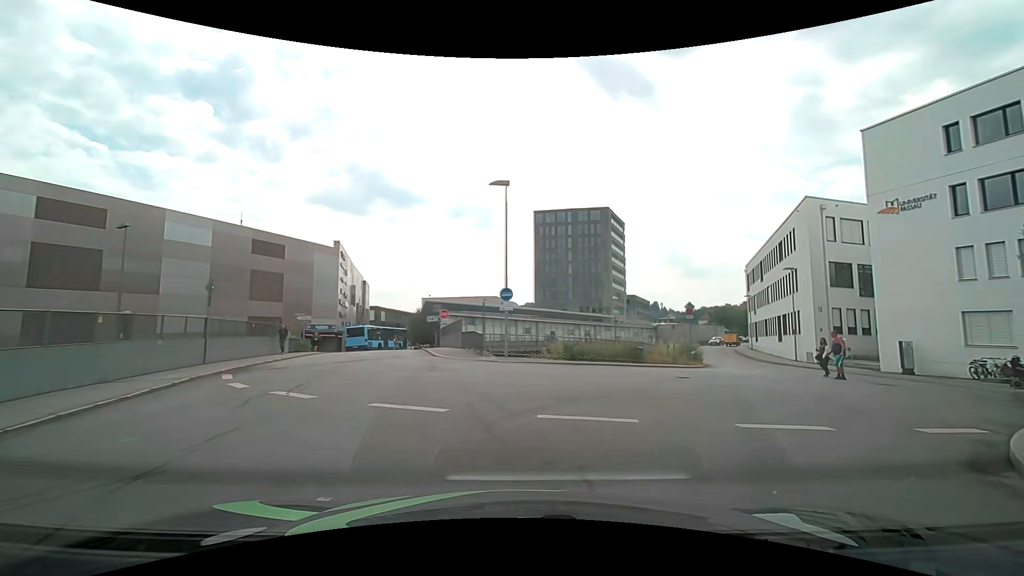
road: residential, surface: asphalt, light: Day
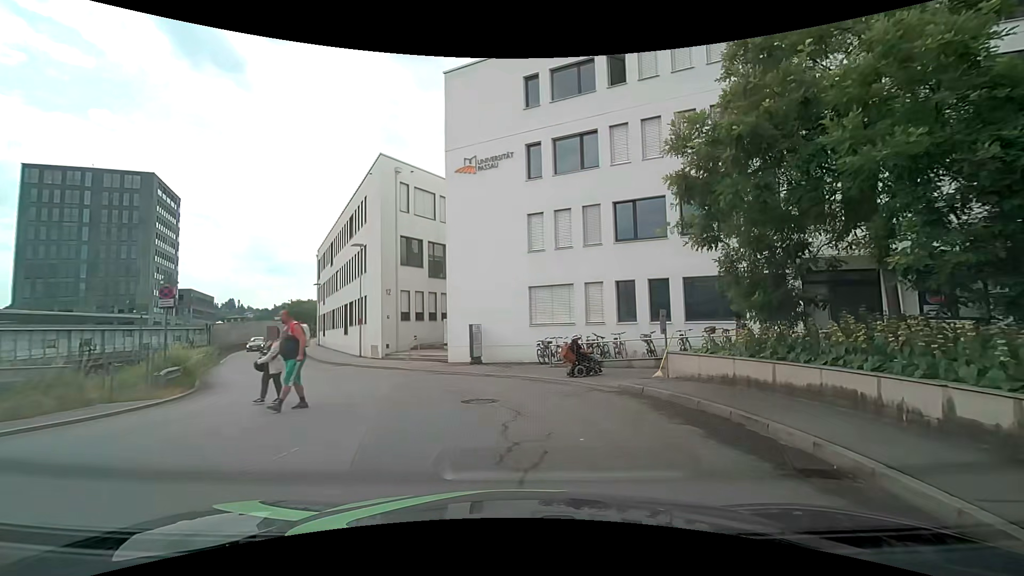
(+5.4, +11.2) m; +47°
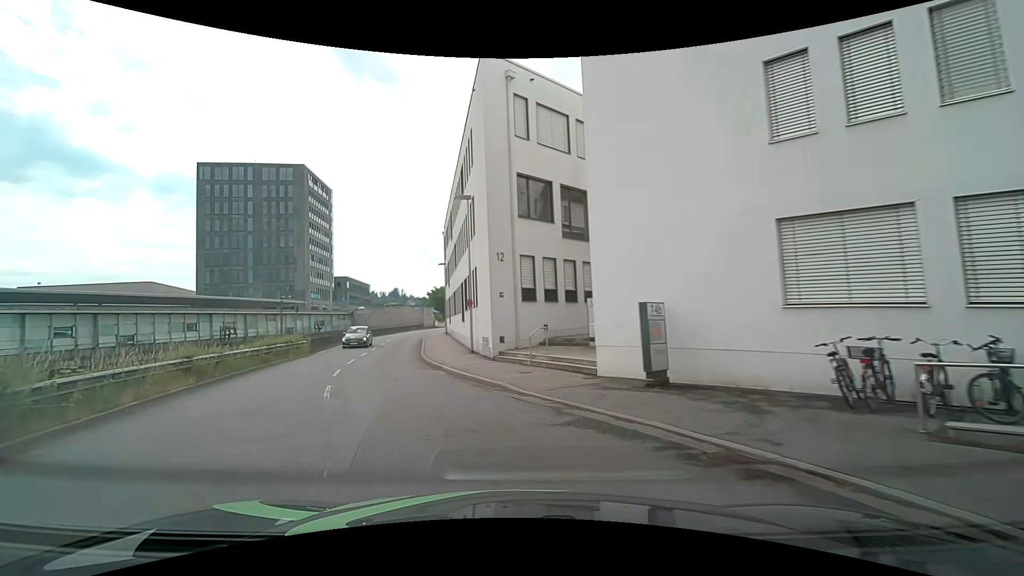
(-1.1, +12.1) m; -16°
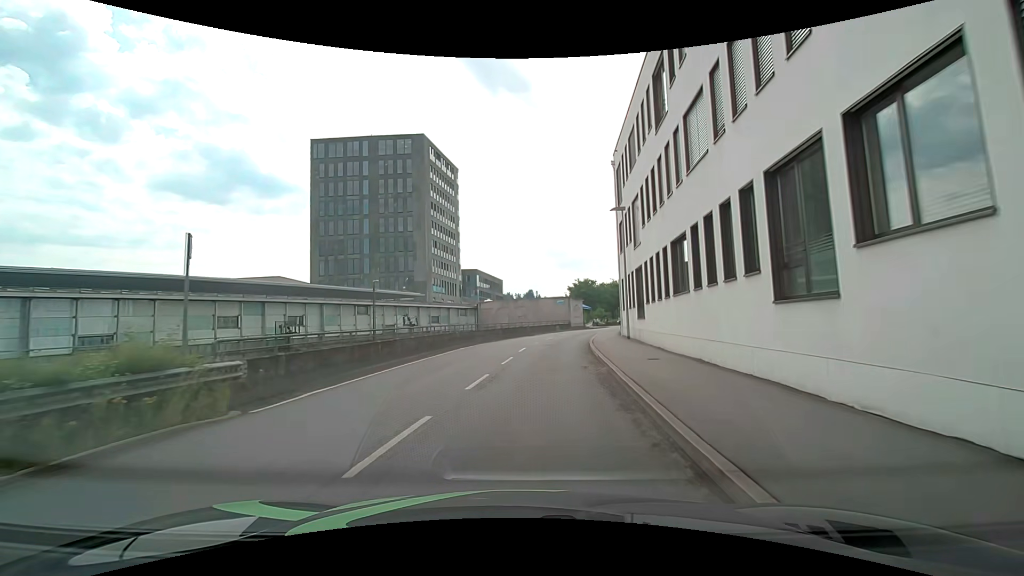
(-6.0, +24.2) m; -16°
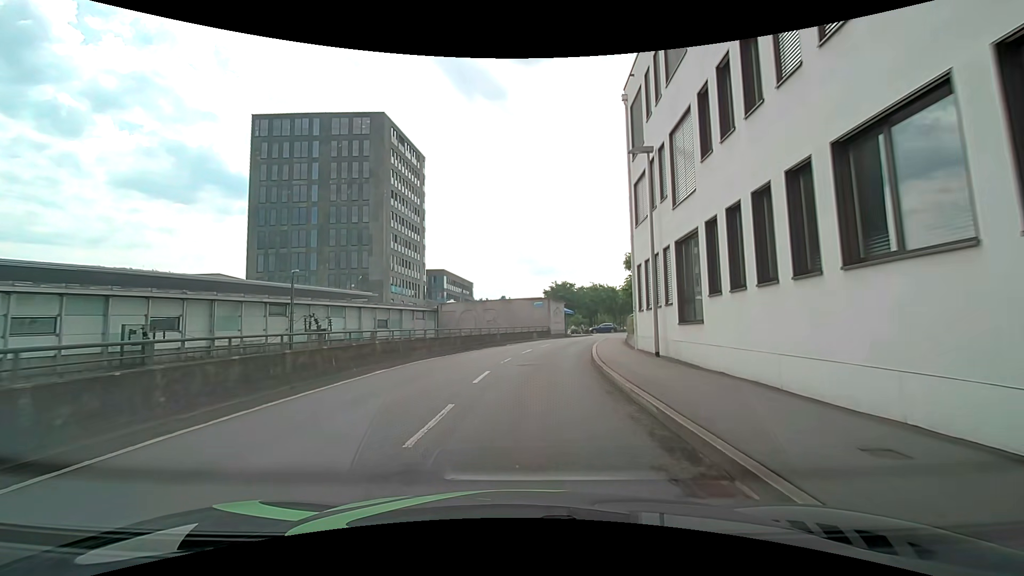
(+0.3, +10.9) m; +3°
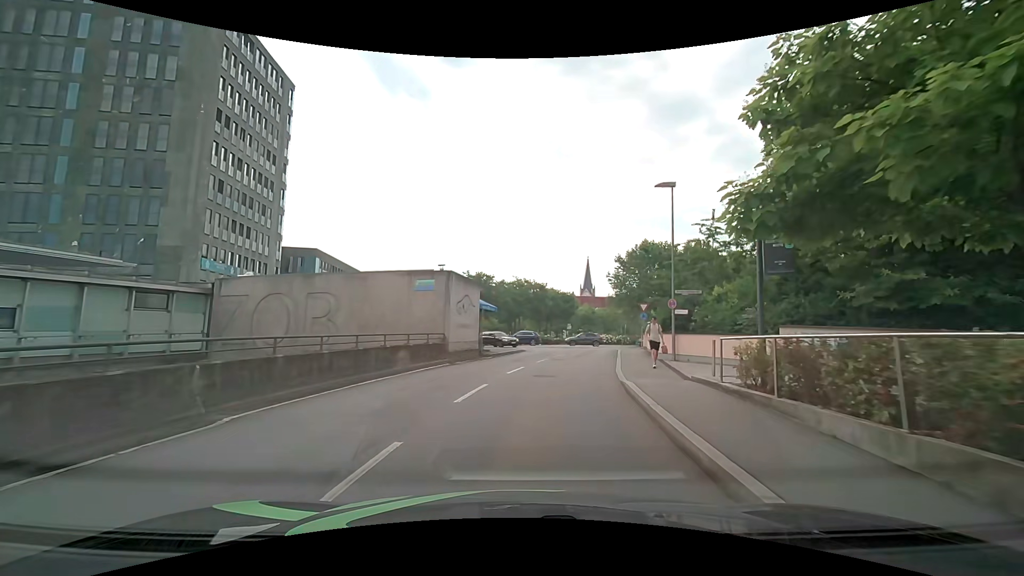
(+1.7, +26.5) m; +9°
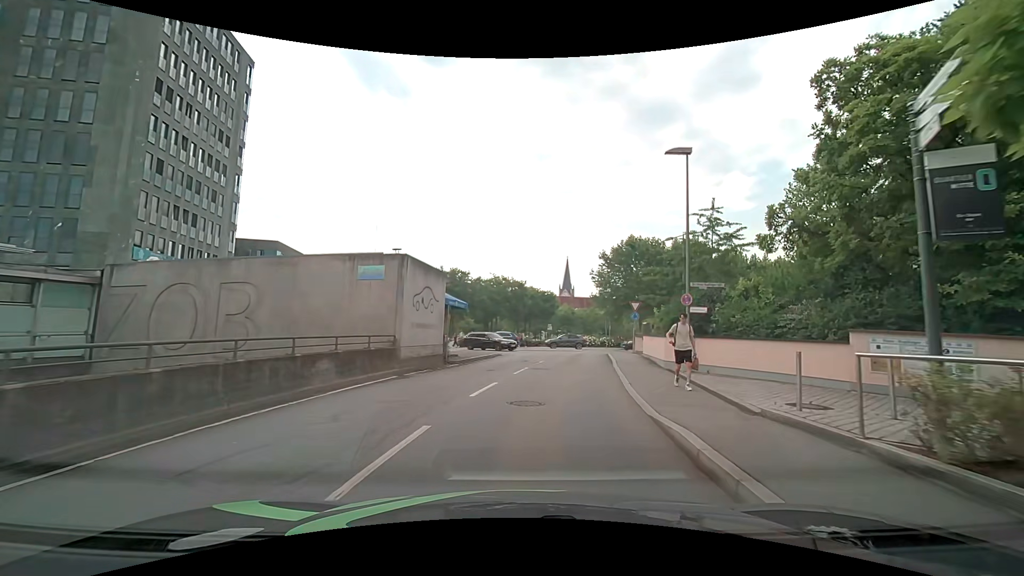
(+0.1, +4.9) m; +3°
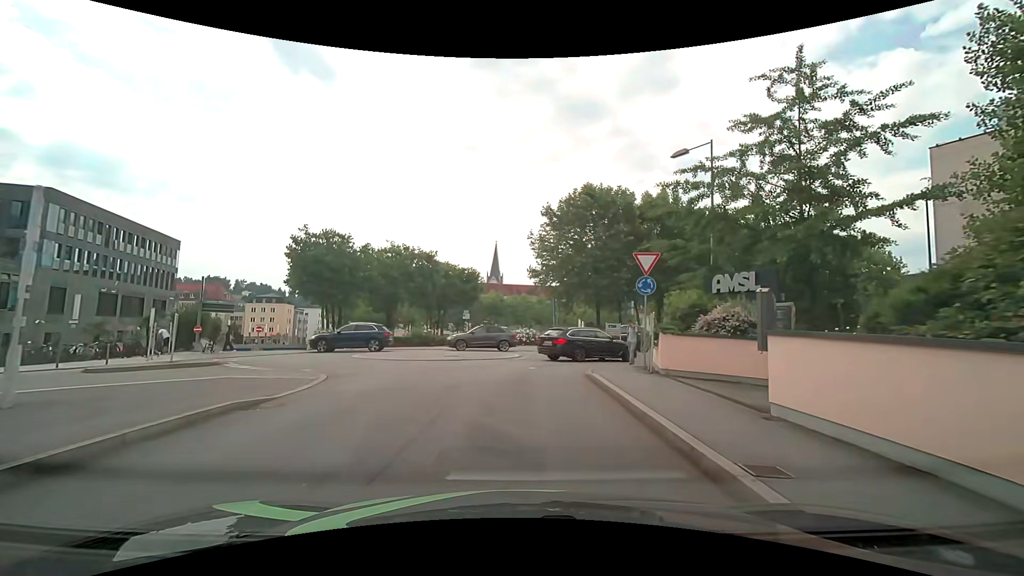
(+2.1, +20.9) m; +9°
